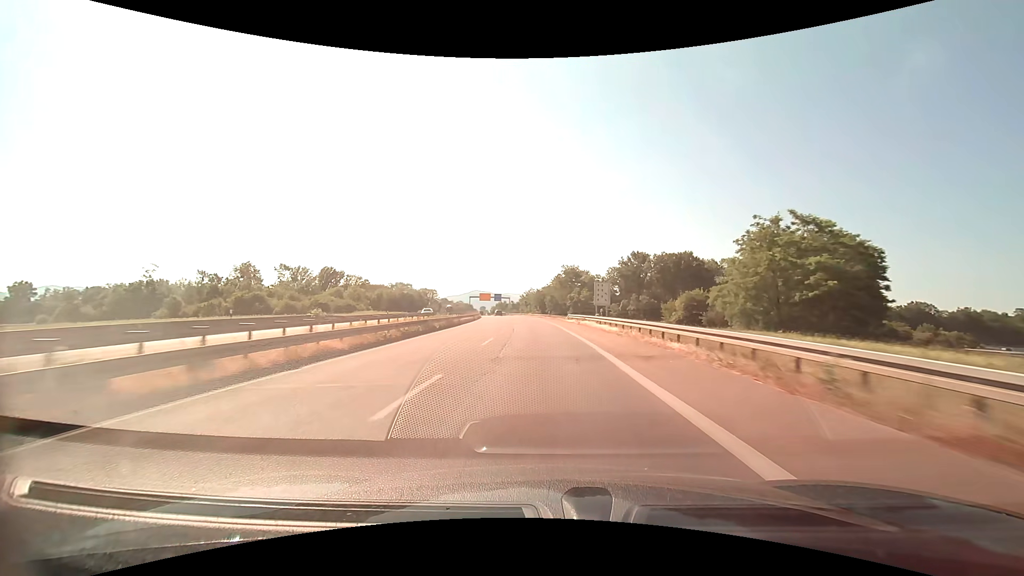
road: trunk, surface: asphalt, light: Day
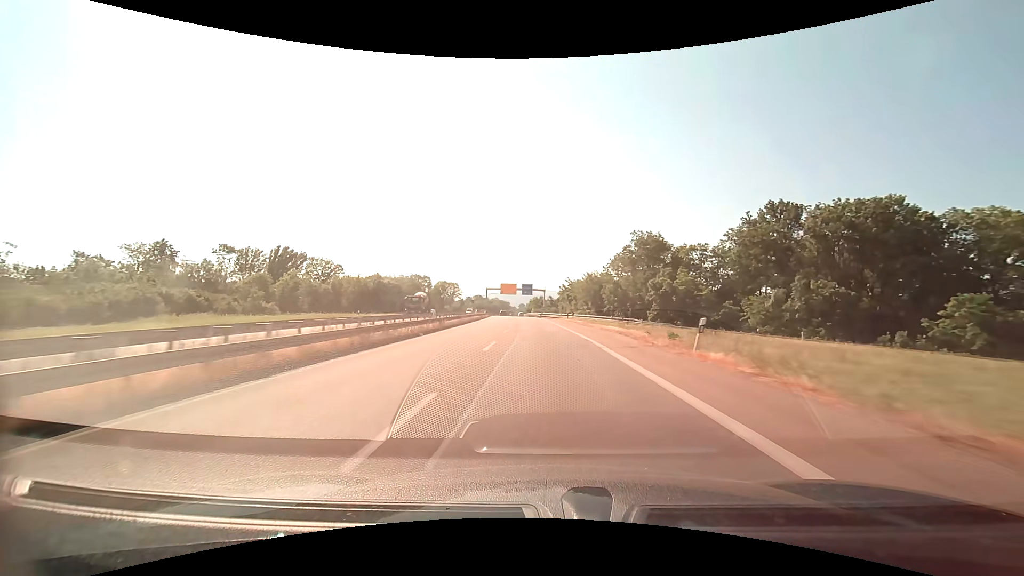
(-2.9, +62.5) m; -5°
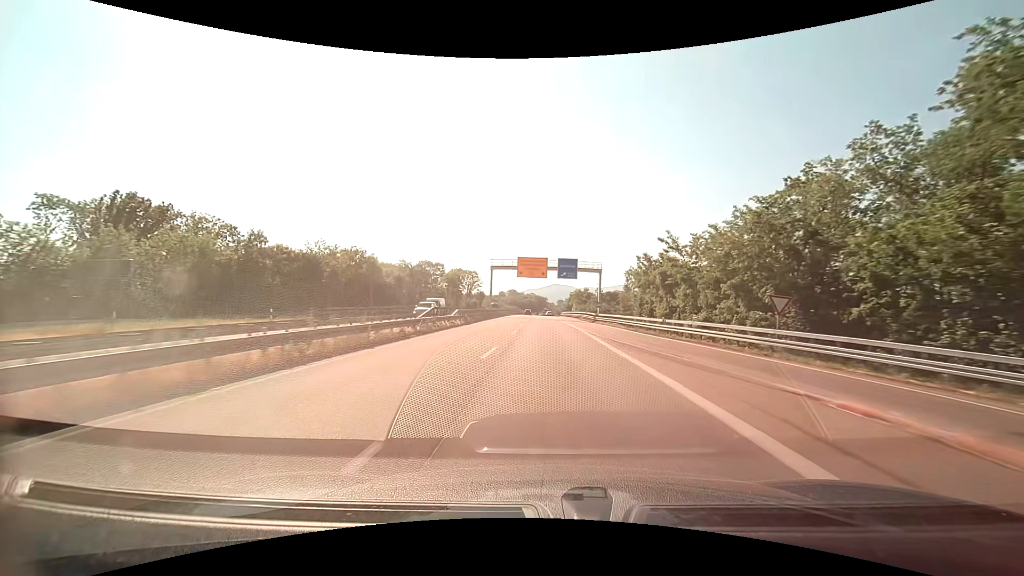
(-2.4, +63.0) m; -5°
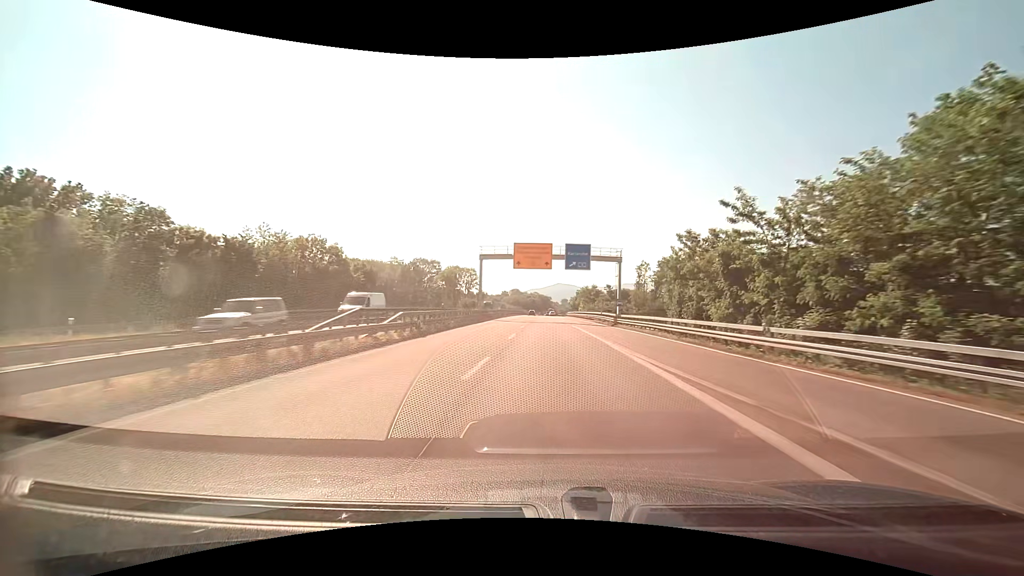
(0.0, +15.8) m; 0°
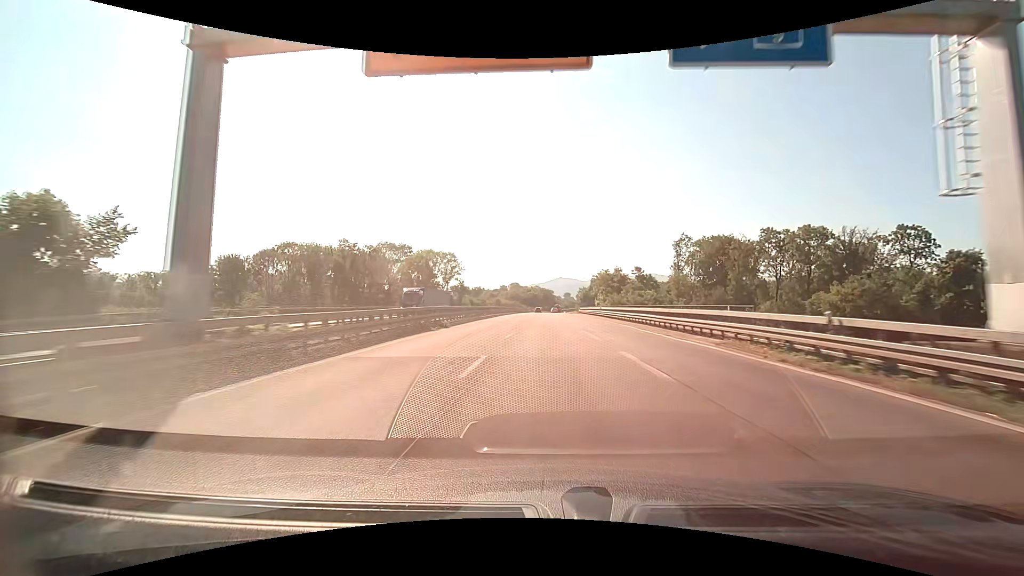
(-0.2, +47.6) m; 0°
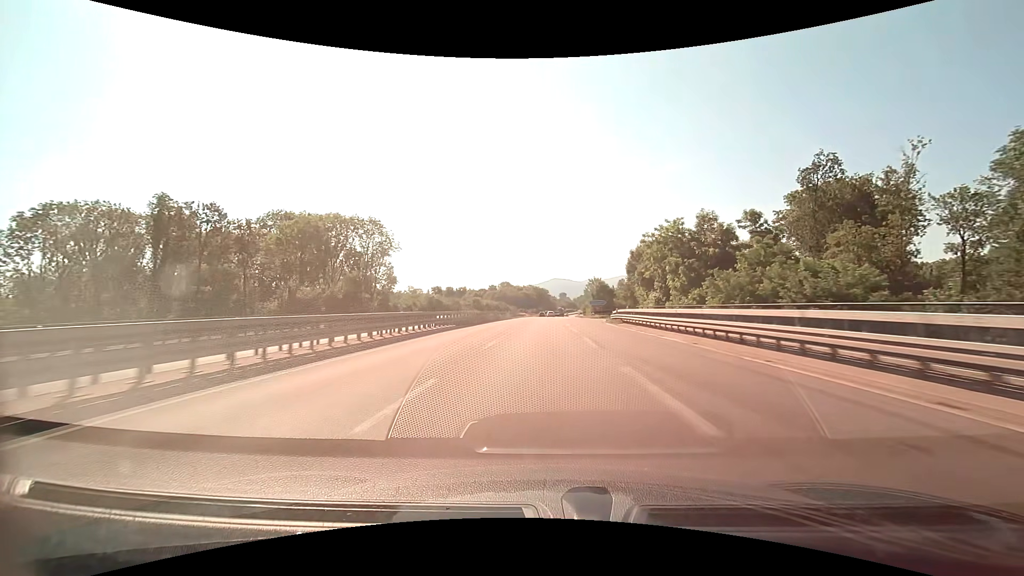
(+0.5, +63.6) m; +1°
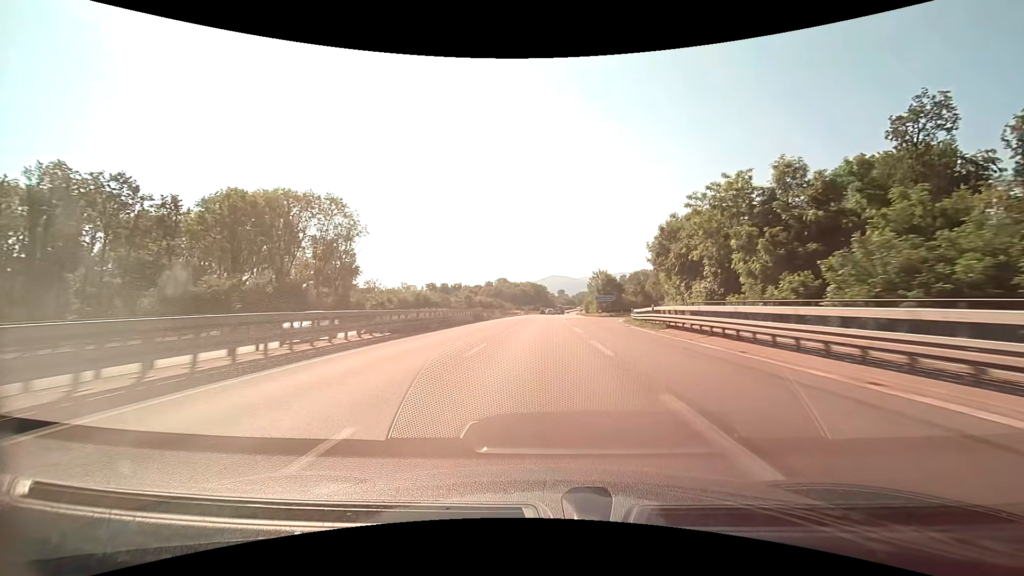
(0.0, +15.9) m; 0°
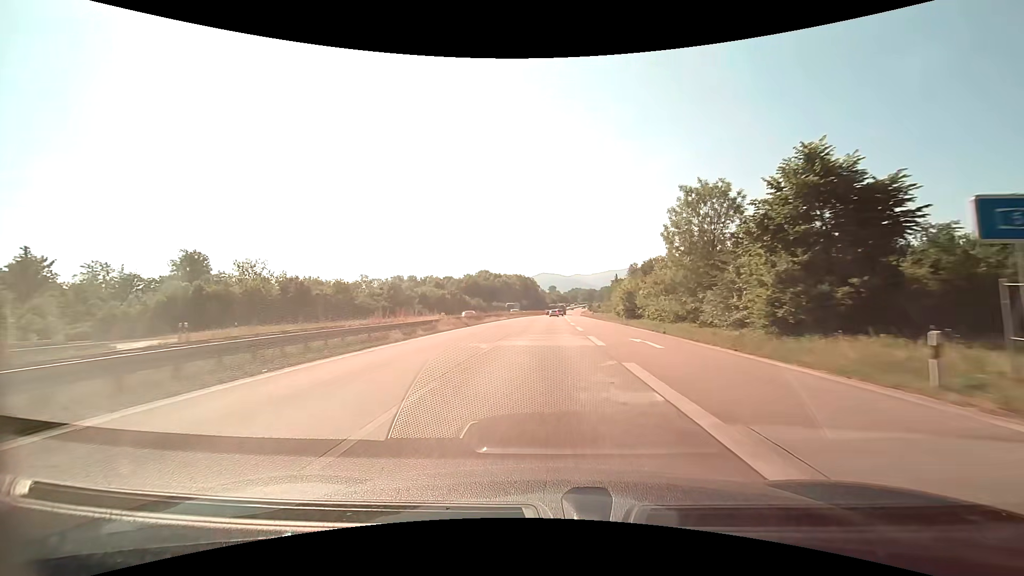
(+0.6, +79.5) m; +1°
(0, +10) (0, +20) (0, +30) (0, +40) (+1, +50) (+1, +60) (+1, +70) (+1, +80) (+2, +90) (+2, +100) m
